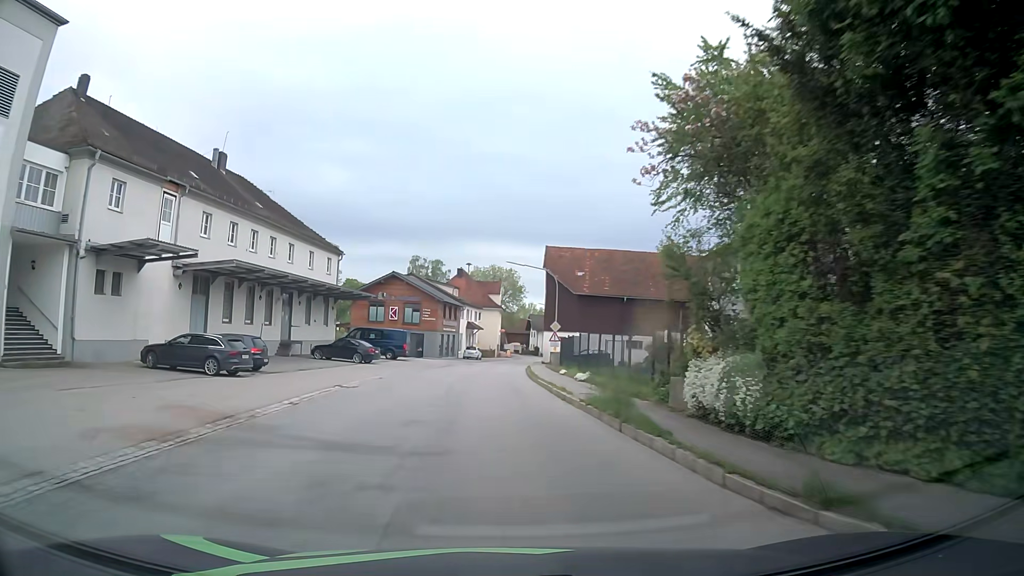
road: secondary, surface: asphalt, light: Day
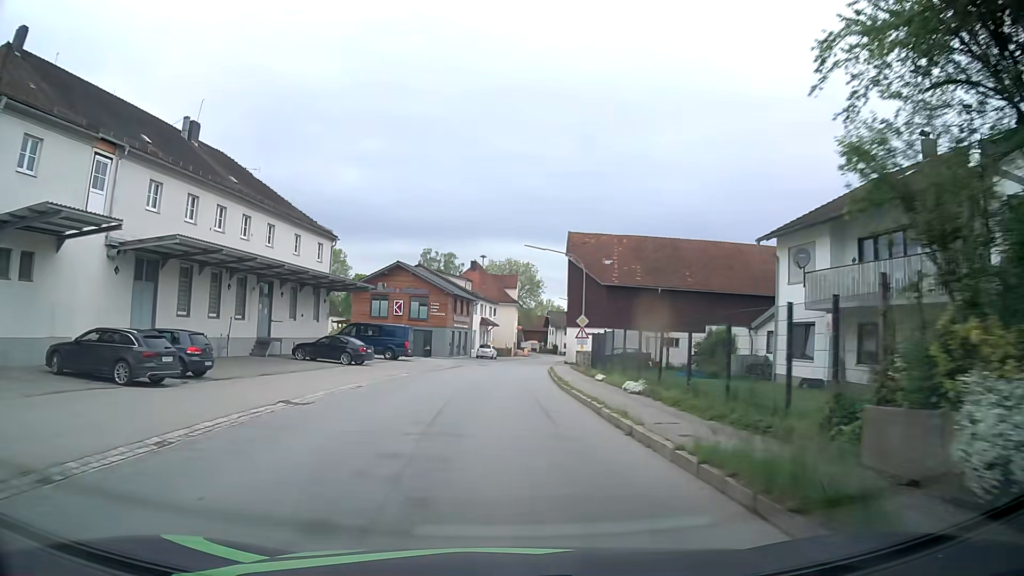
(-0.1, +7.2) m; -2°
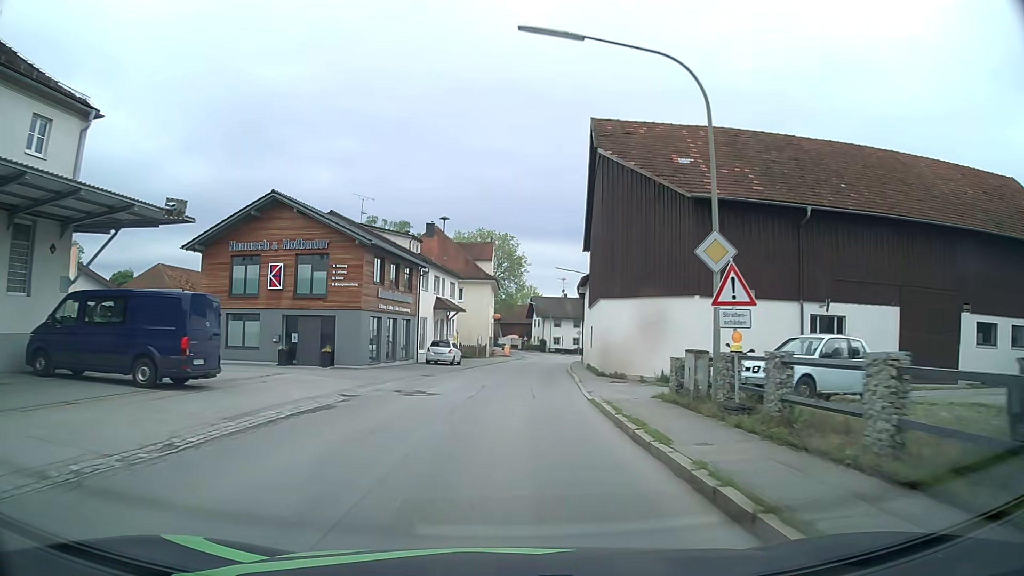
(+0.5, +29.1) m; +2°
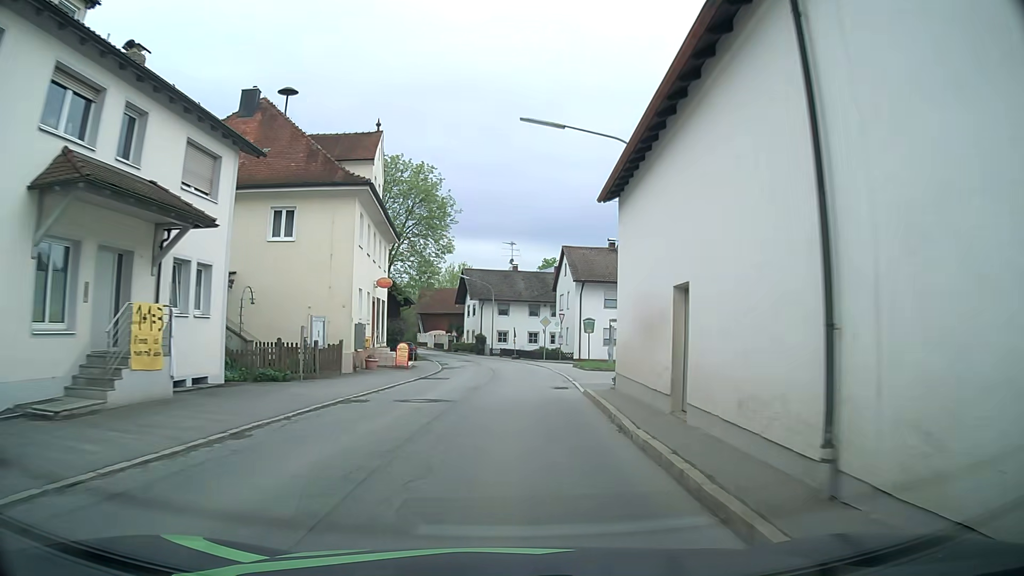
(+1.8, +37.8) m; +5°
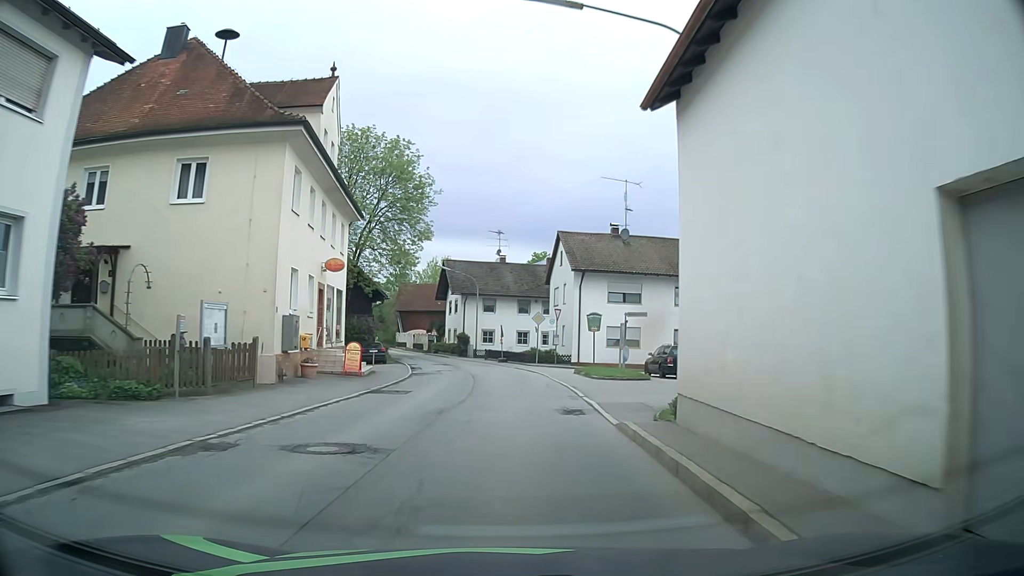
(+0.1, +7.7) m; +2°
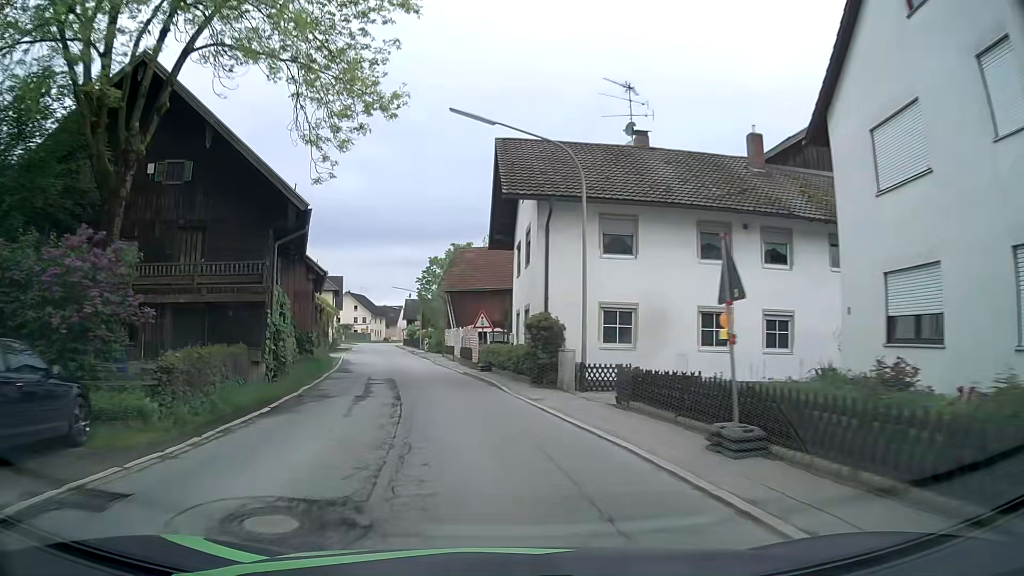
(-1.3, +38.0) m; -9°
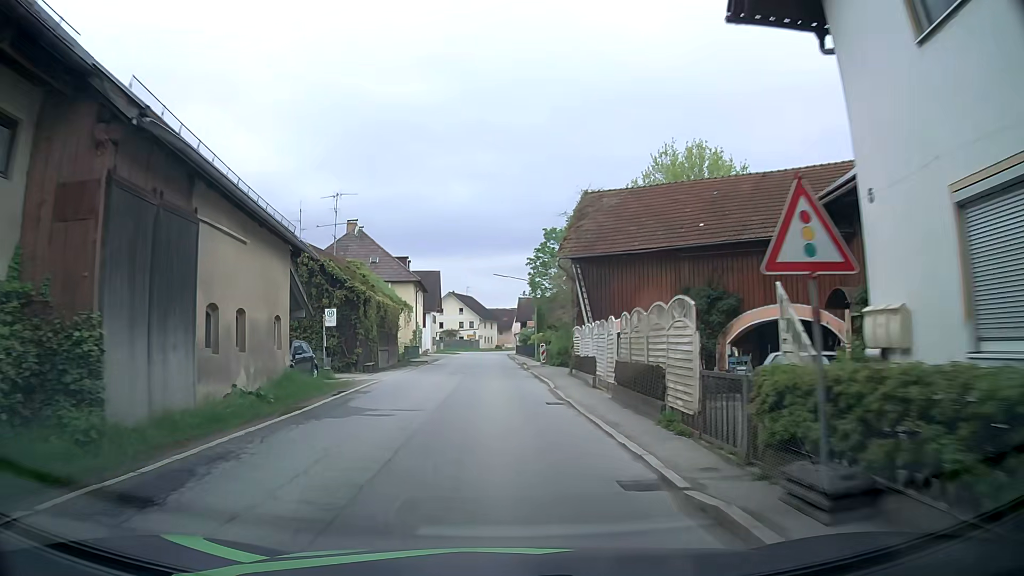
(-1.8, +22.3) m; -11°
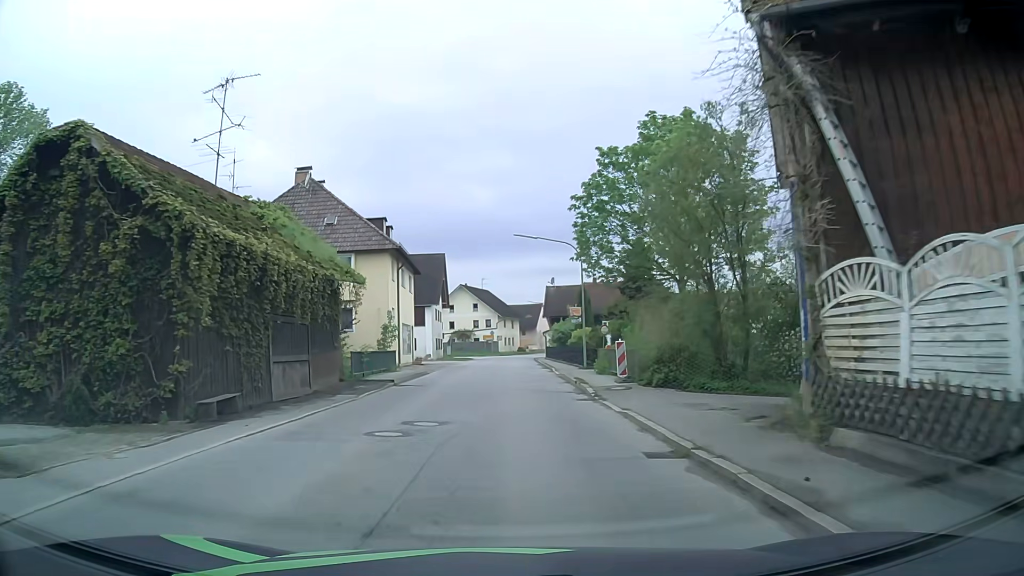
(-0.6, +22.0) m; -2°
(0, +10) (0, +20) (0, +30) (0, +40) (0, +50) (0, +60) (+1, +70) (+1, +80) (+2, +90) (+4, +100) m
